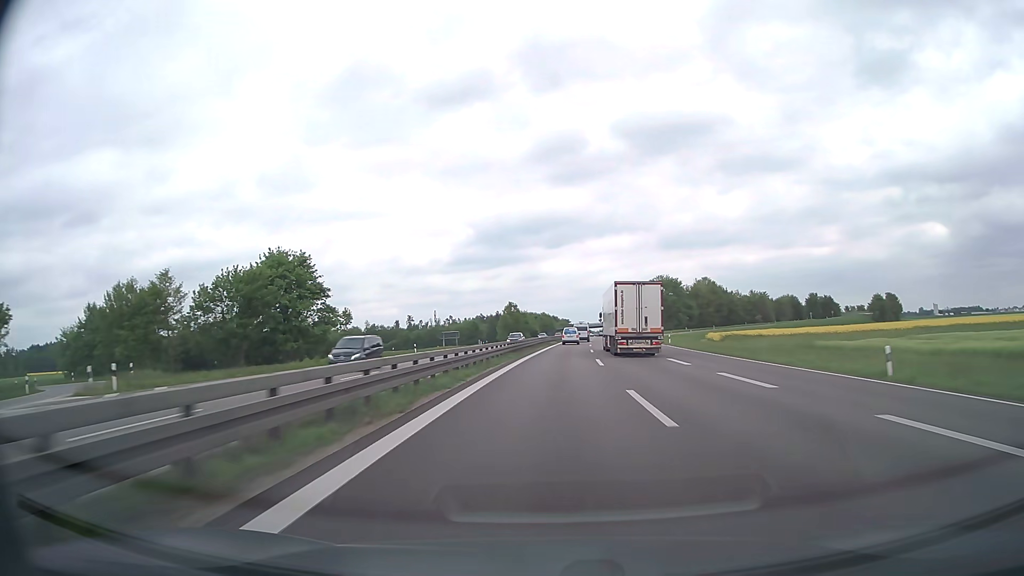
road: trunk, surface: asphalt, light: Day
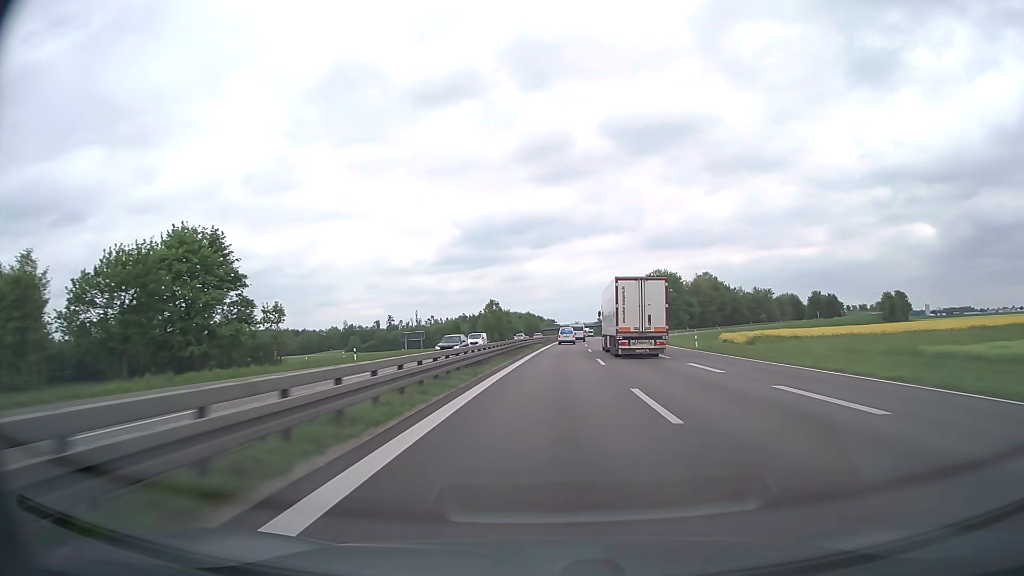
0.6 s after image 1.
(+0.2, +17.9) m; +1°
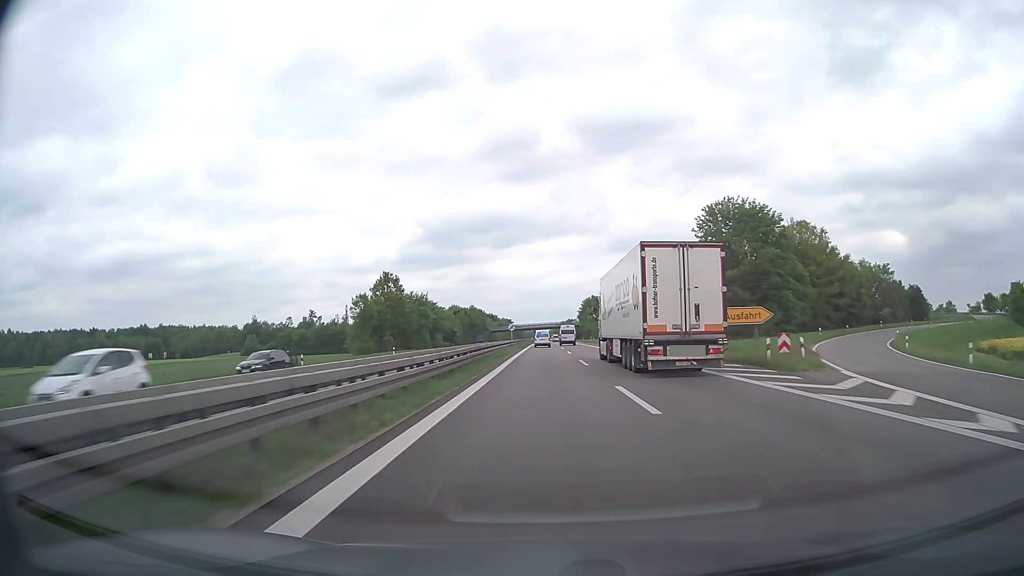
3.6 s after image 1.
(+3.6, +89.3) m; +4°
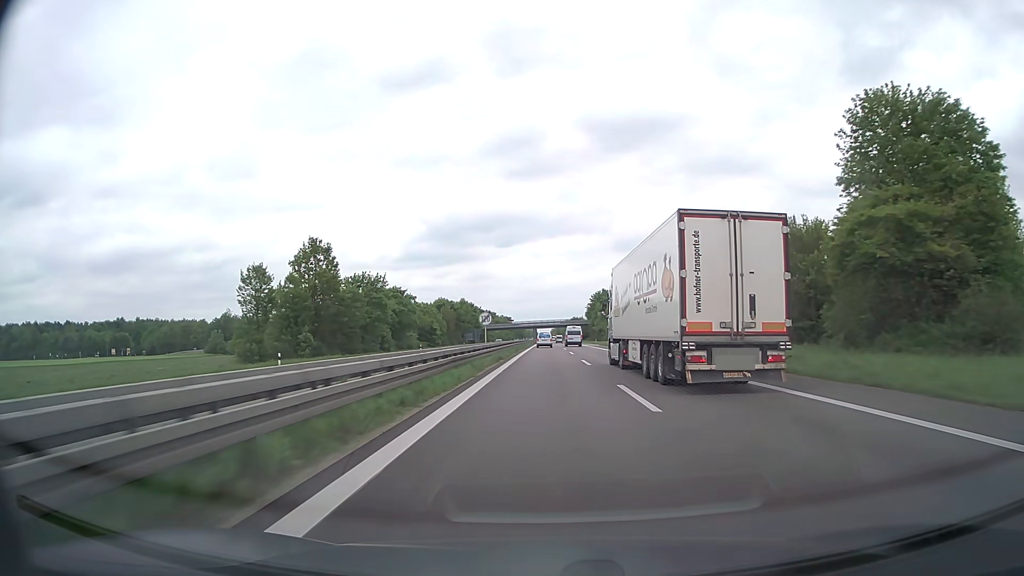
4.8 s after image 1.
(-0.1, +35.8) m; 0°
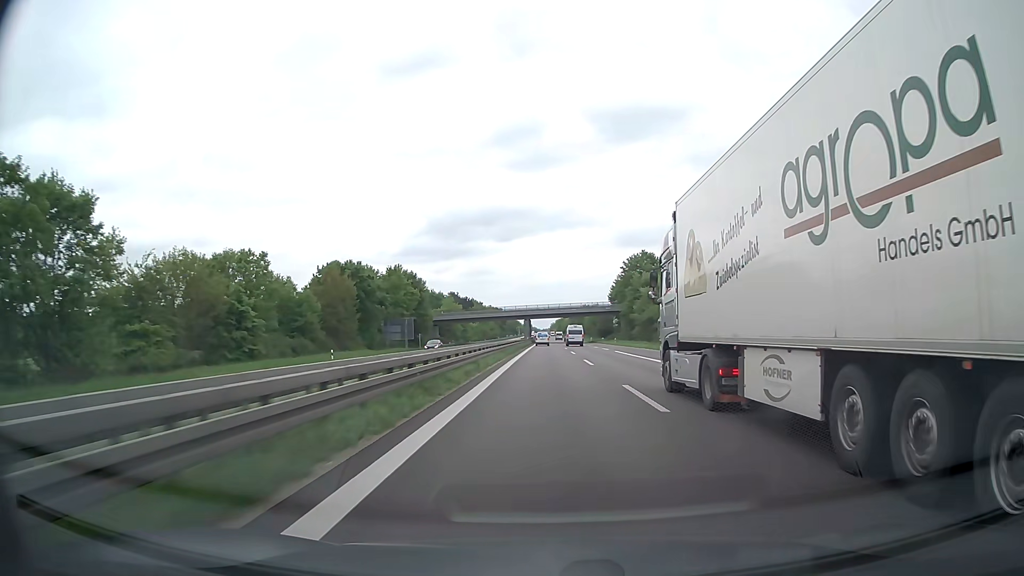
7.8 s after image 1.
(+0.1, +90.6) m; 0°
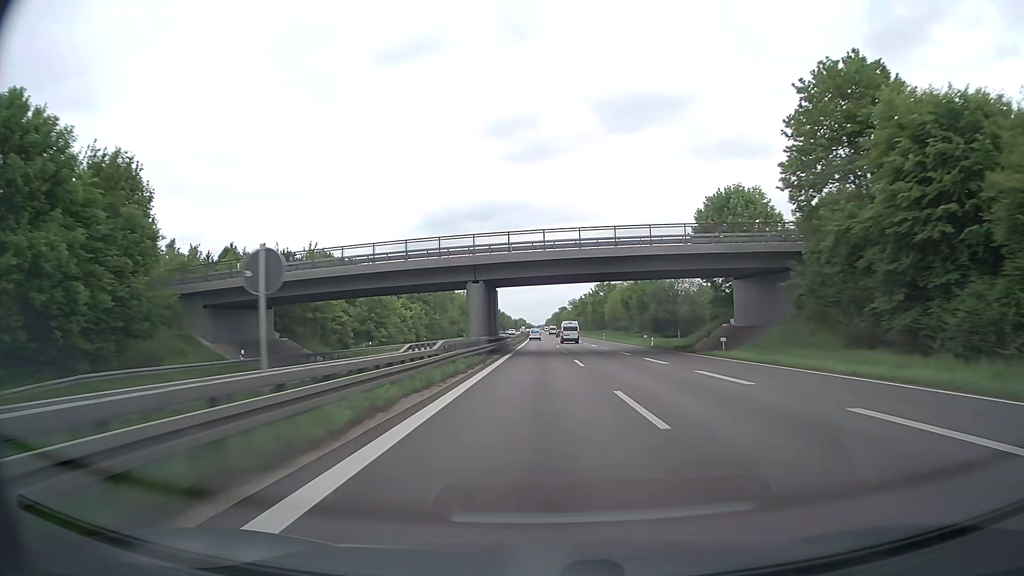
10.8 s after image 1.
(+0.3, +92.6) m; 0°
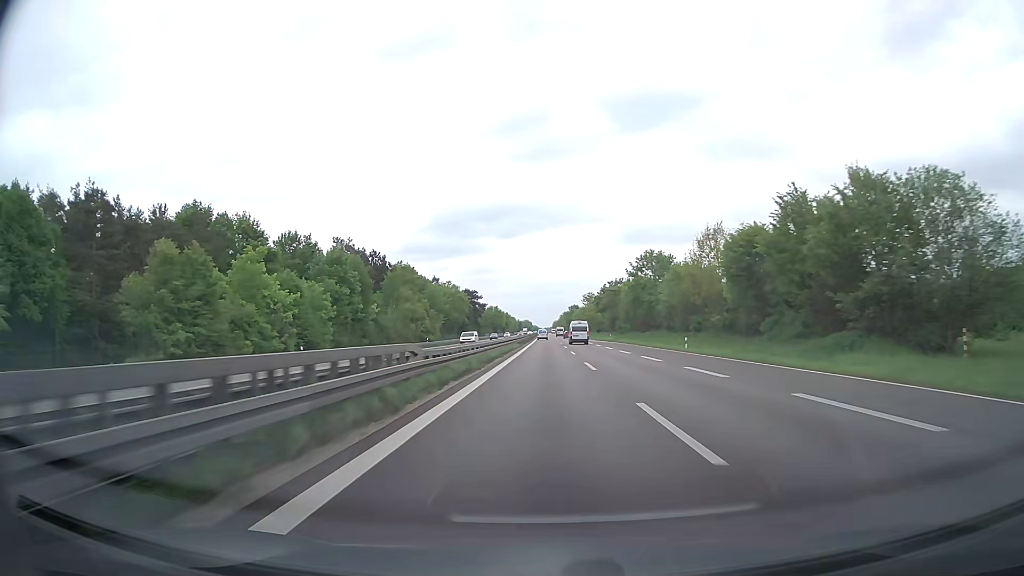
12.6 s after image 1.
(-0.5, +56.9) m; -1°
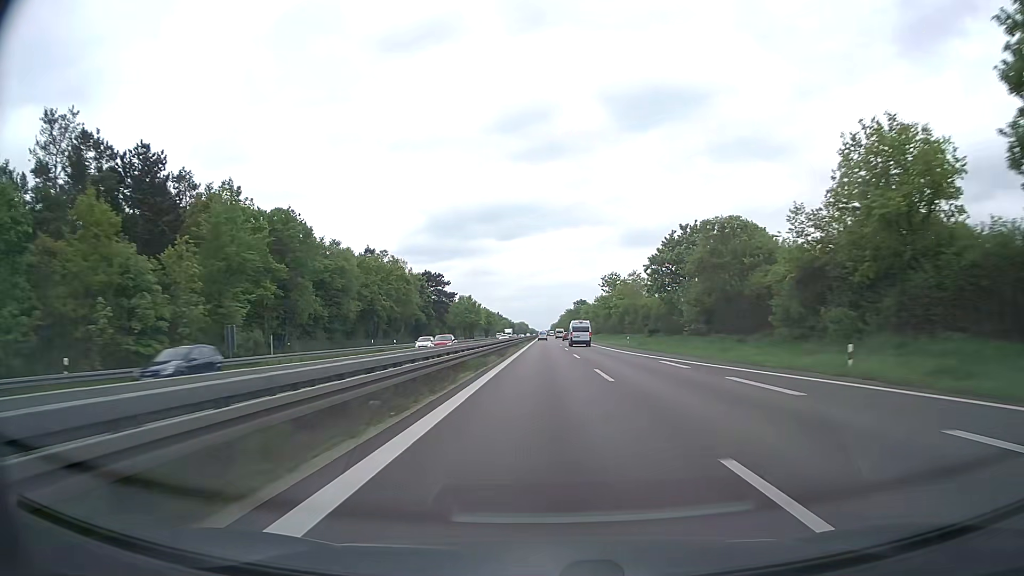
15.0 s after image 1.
(+0.1, +78.4) m; 0°
(0, +10) (0, +20) (0, +30) (0, +40) (0, +50) (0, +60) (0, +70) (0, +80) (0, +90) (0, +100) m
